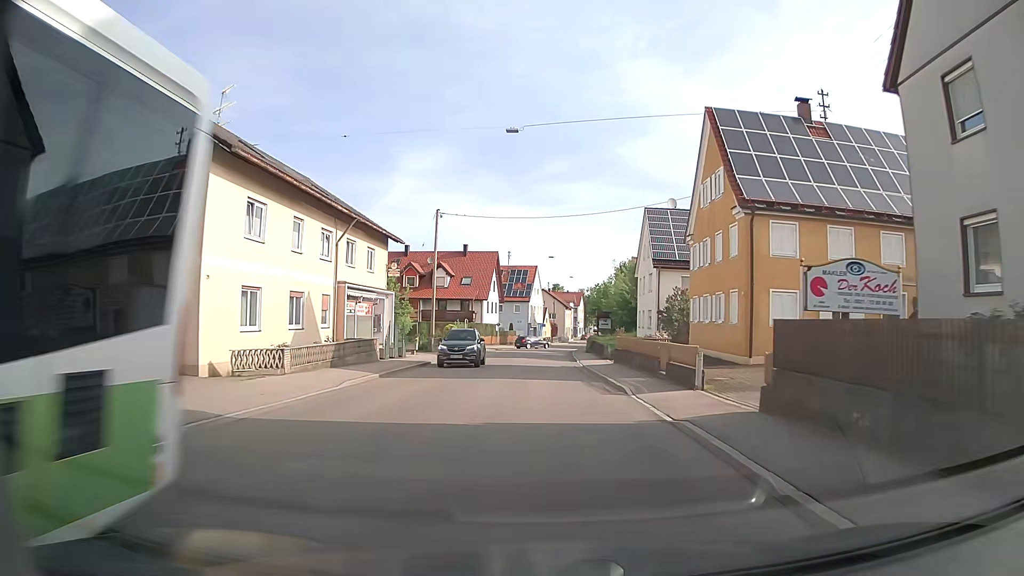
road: secondary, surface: asphalt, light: Day
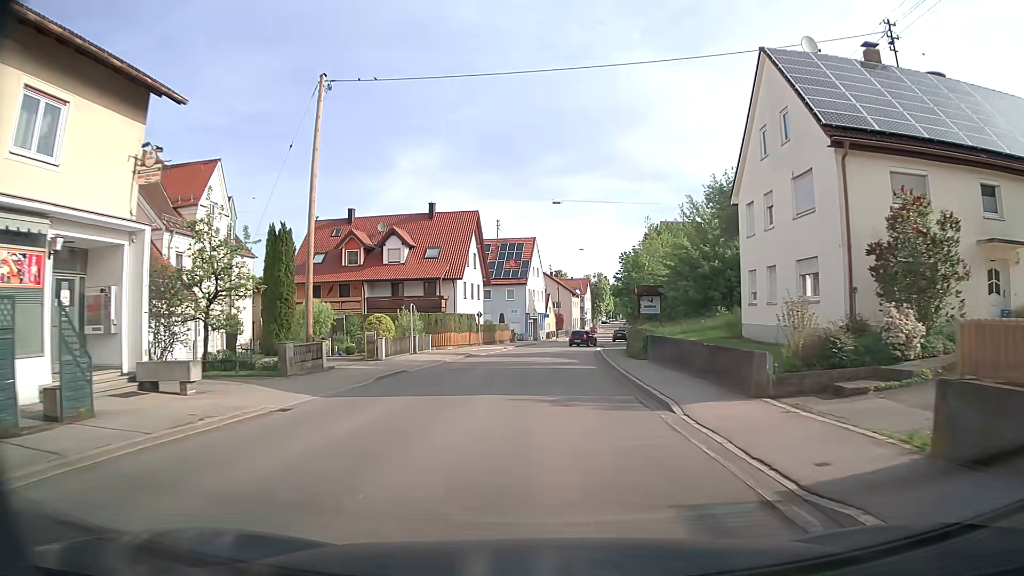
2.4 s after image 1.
(-0.4, +27.0) m; -1°
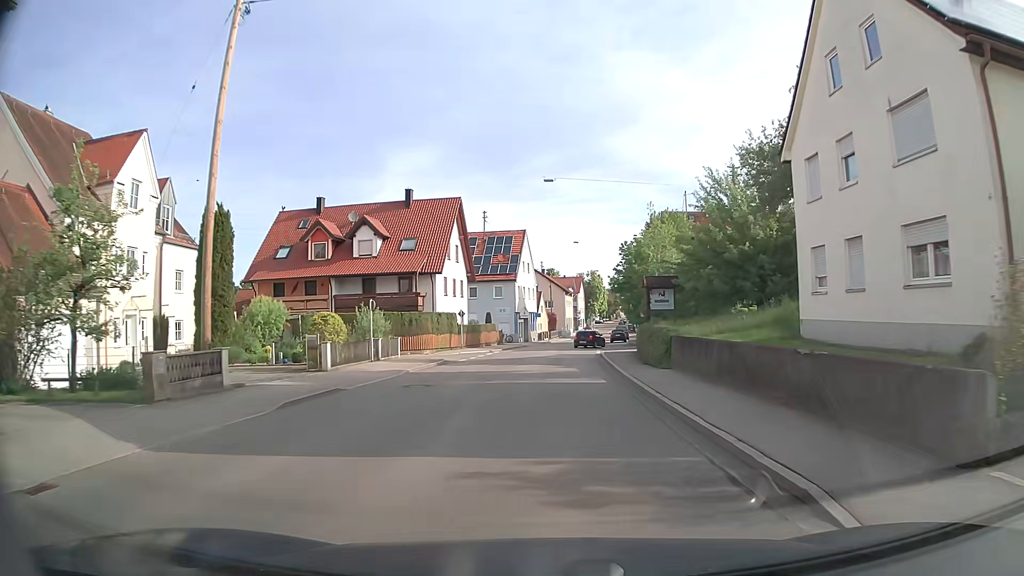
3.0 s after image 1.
(0.0, +6.8) m; +1°
